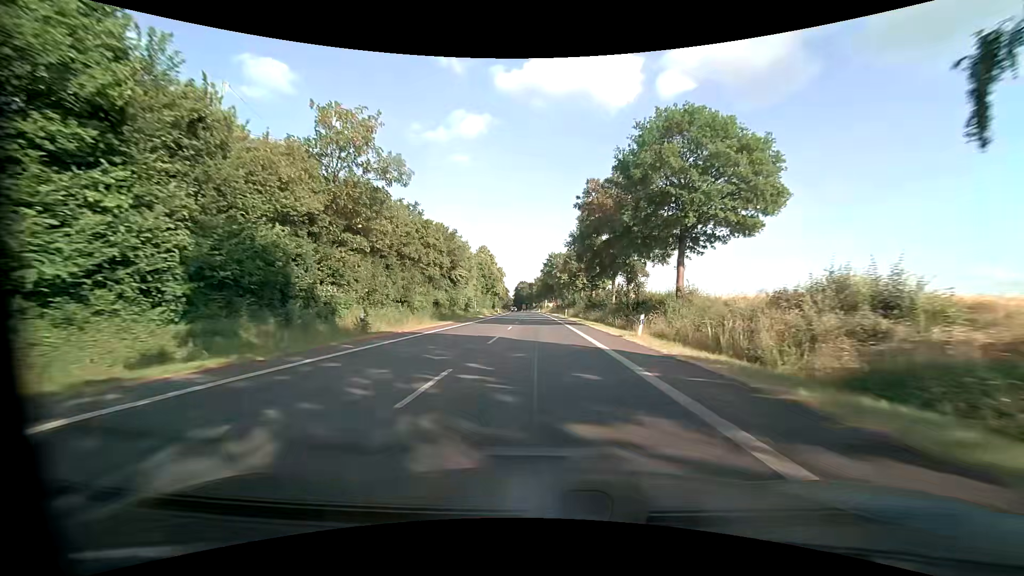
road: primary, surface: asphalt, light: Day
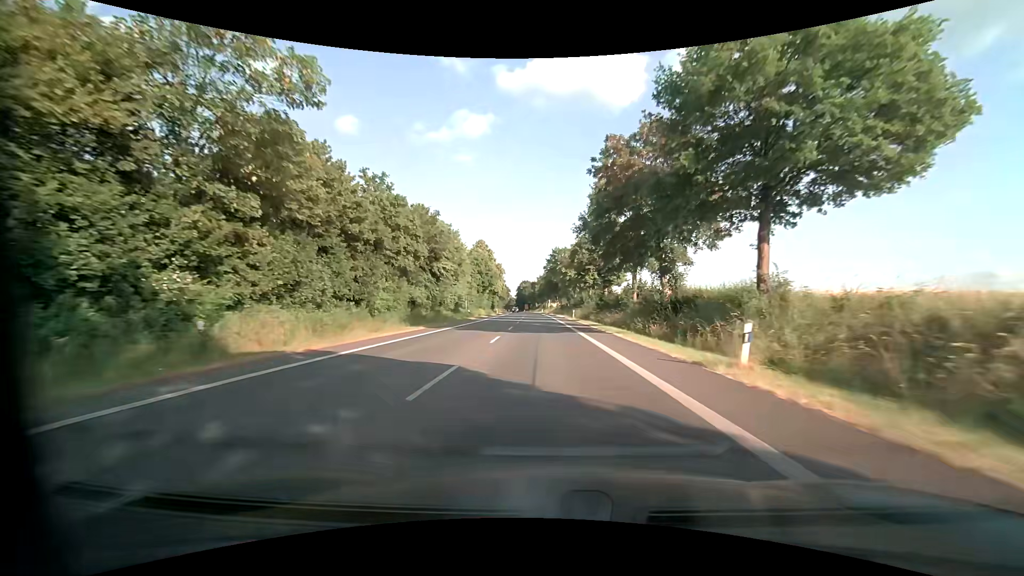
(+0.1, +11.3) m; 0°
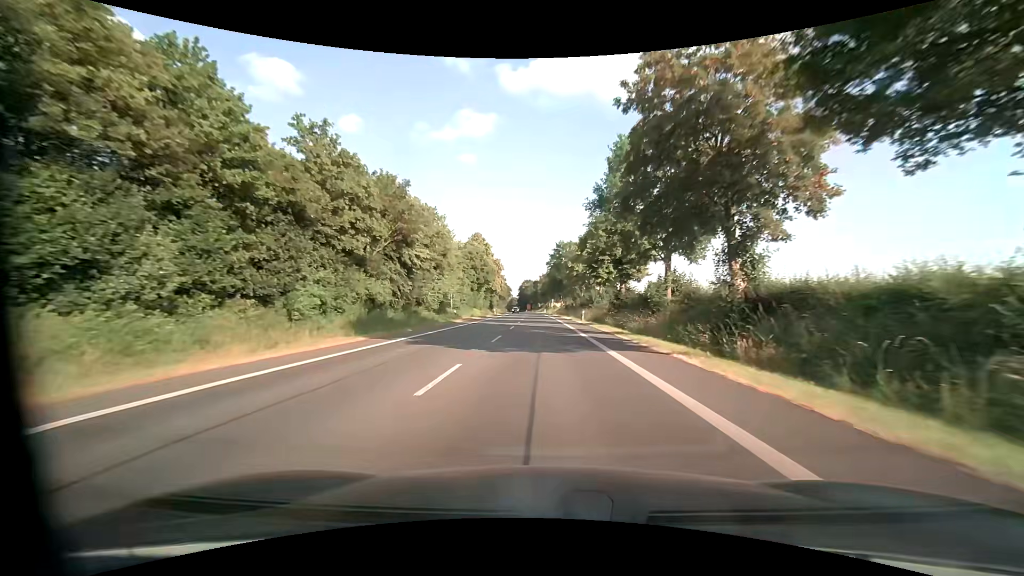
(-0.1, +11.3) m; -1°
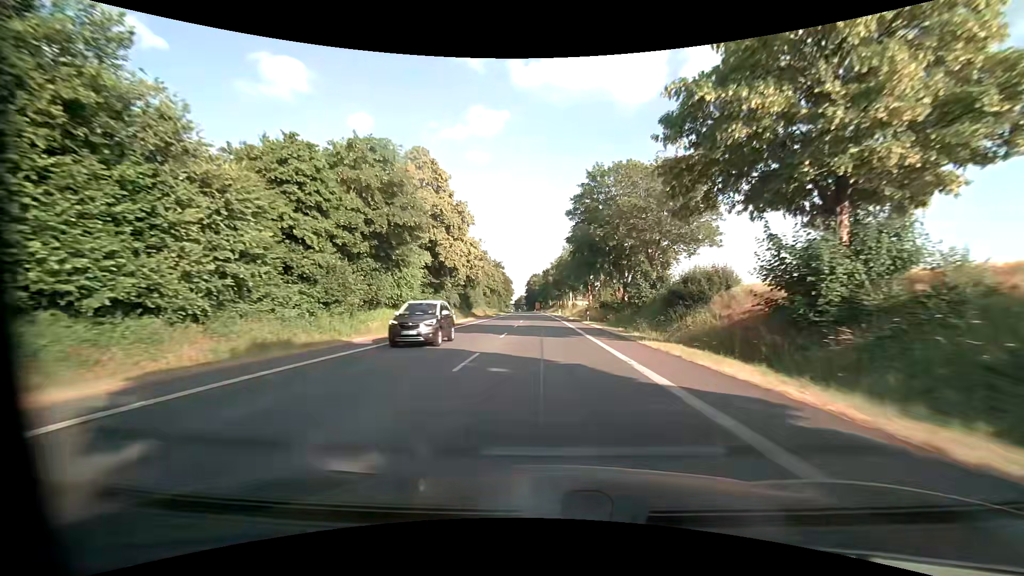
(-0.7, +56.4) m; -1°
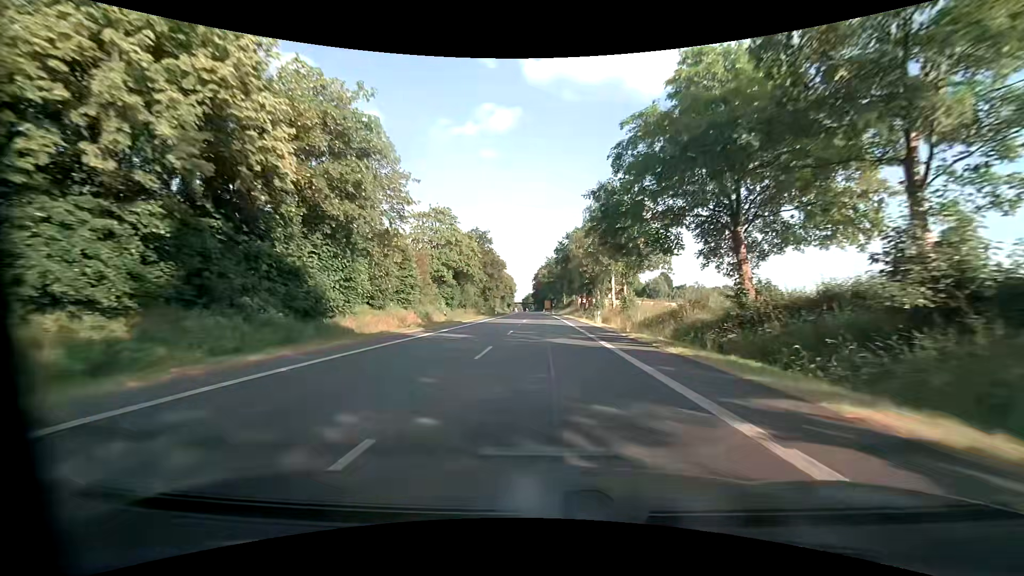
(-0.7, +56.6) m; -1°
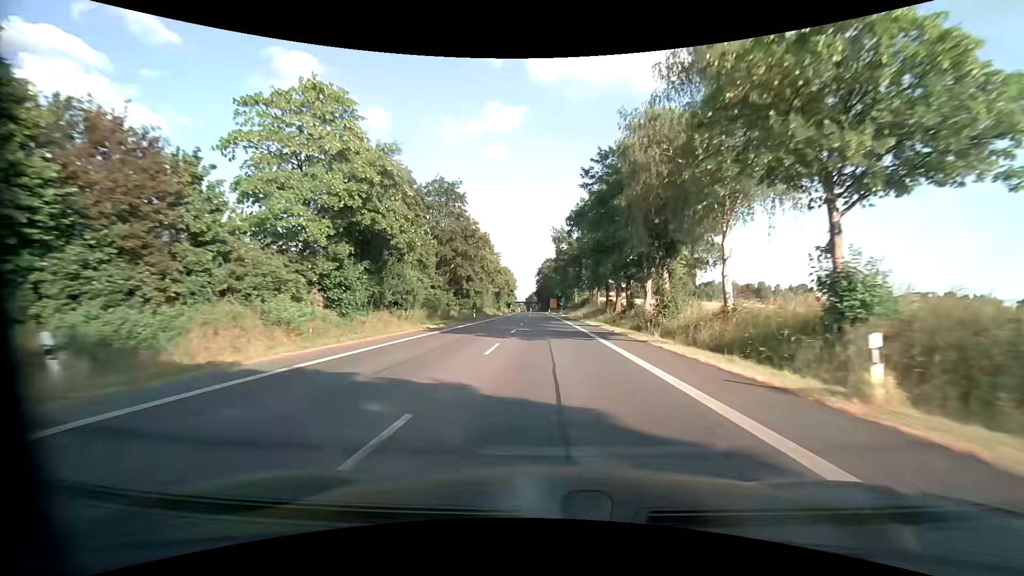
(-0.3, +34.0) m; 0°
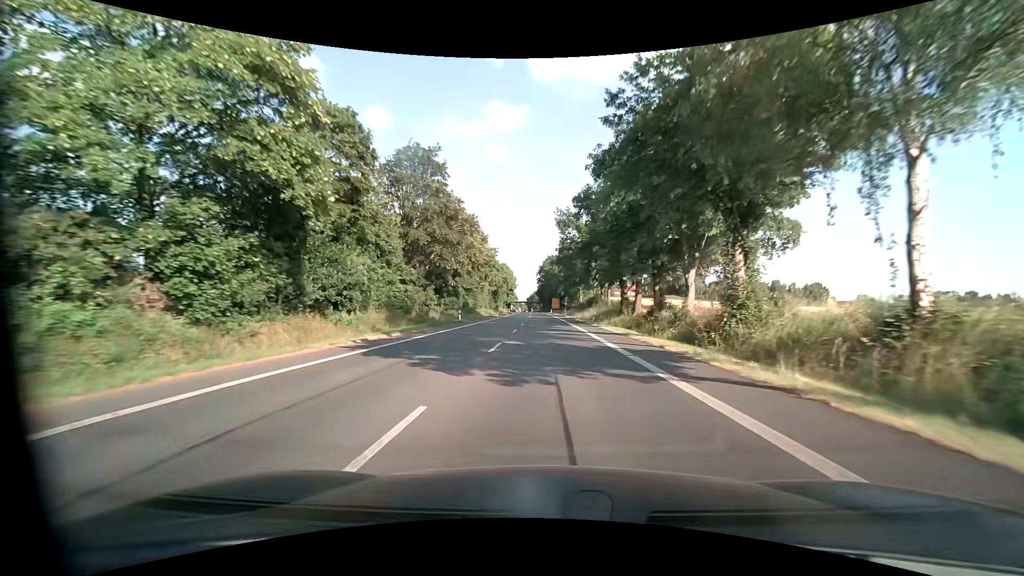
(-0.1, +11.3) m; -1°
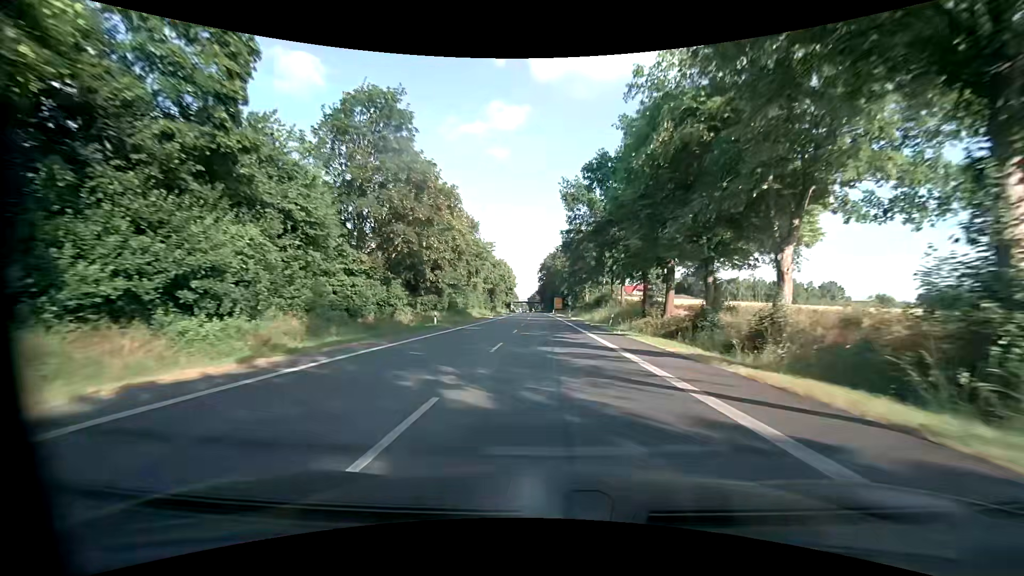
(0.0, +11.3) m; 0°
(0, +10) (0, +20) (0, +30) (0, +40) (0, +50) (0, +60) (0, +70) (0, +80) (0, +90) (0, +100) m
